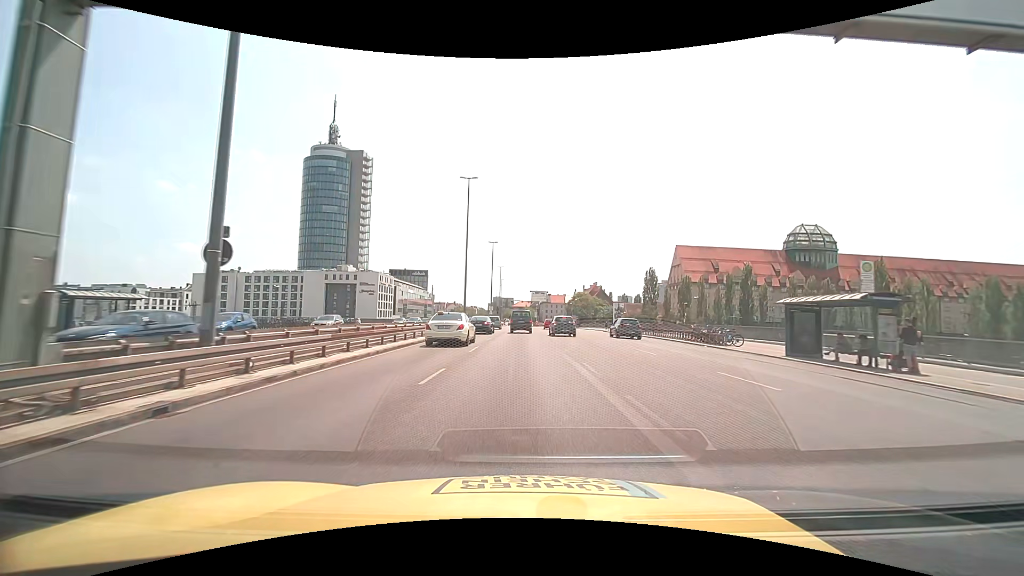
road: trunk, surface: asphalt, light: Day
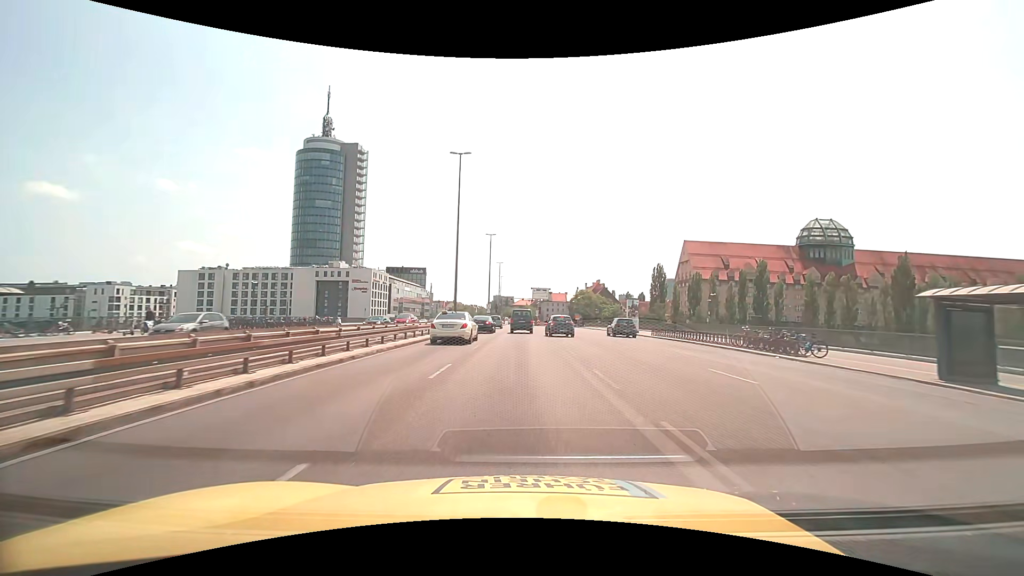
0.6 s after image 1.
(0.0, +8.1) m; 0°
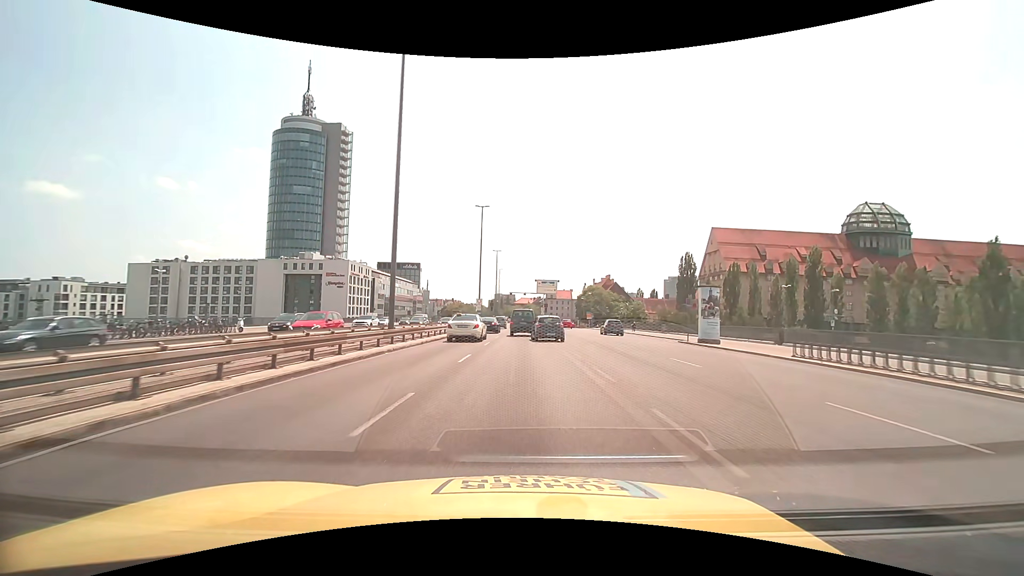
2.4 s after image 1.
(-0.1, +23.0) m; 0°
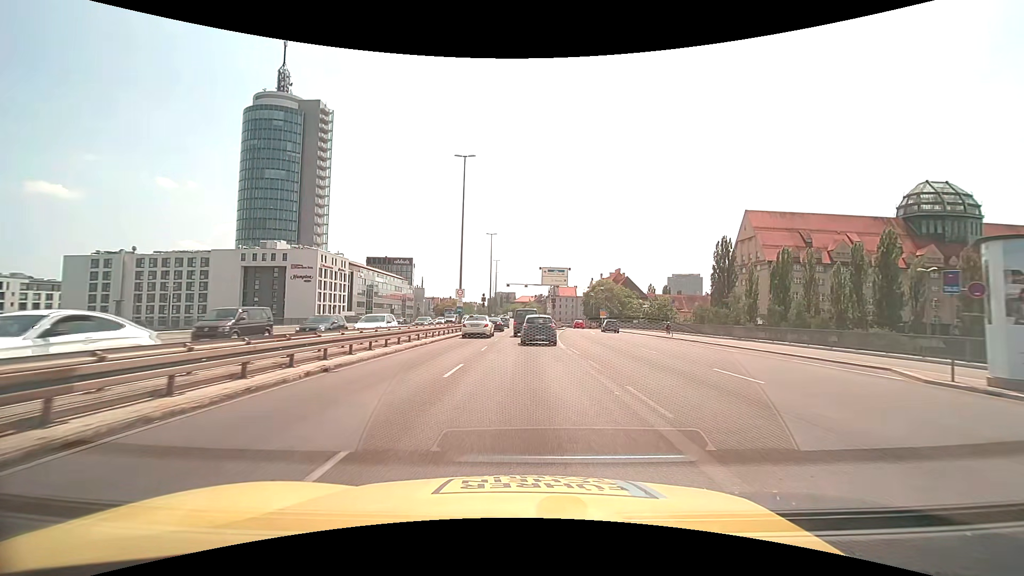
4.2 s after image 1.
(0.0, +21.6) m; 0°
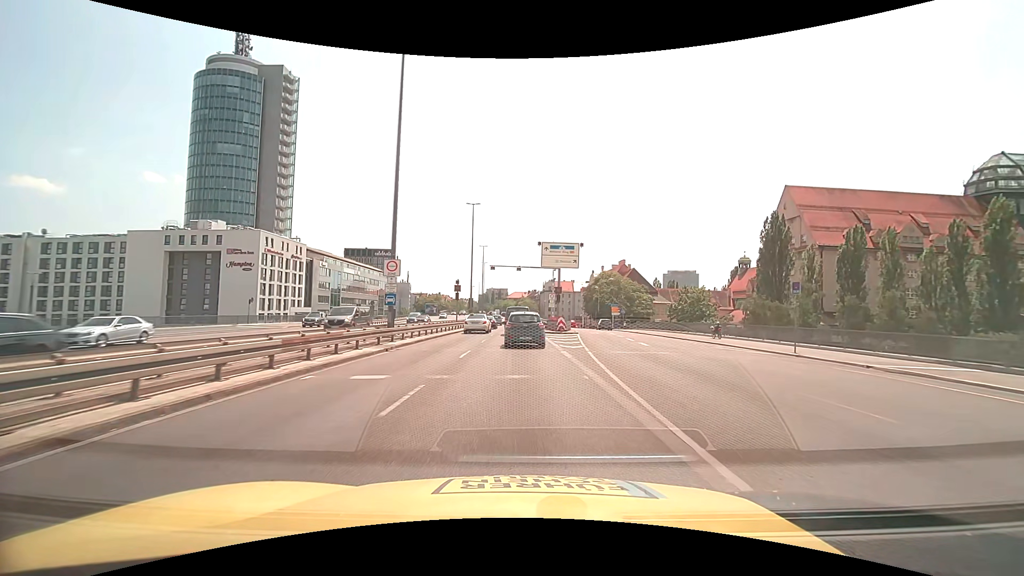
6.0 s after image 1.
(+0.1, +22.6) m; +1°
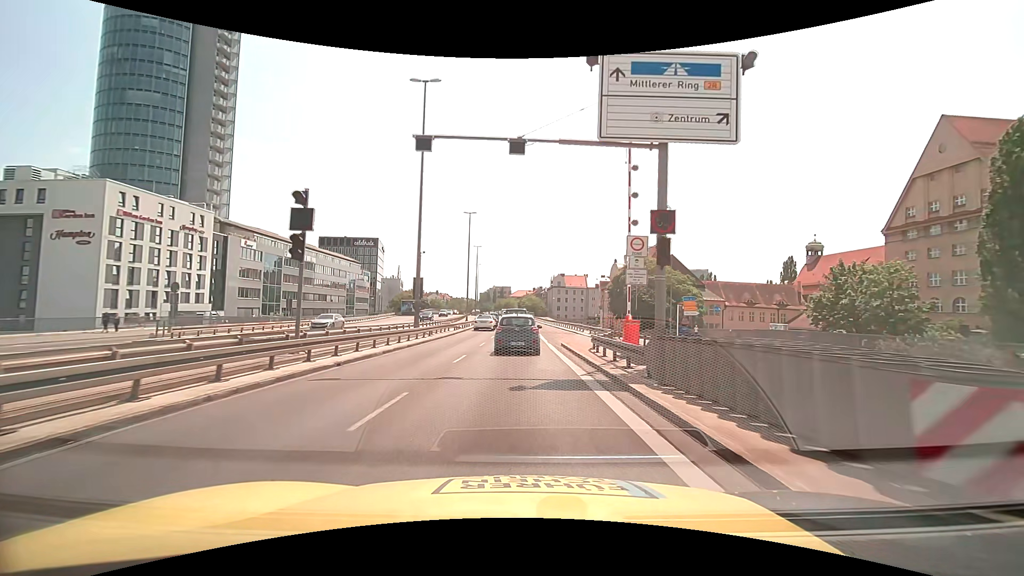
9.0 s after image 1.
(0.0, +36.7) m; -1°
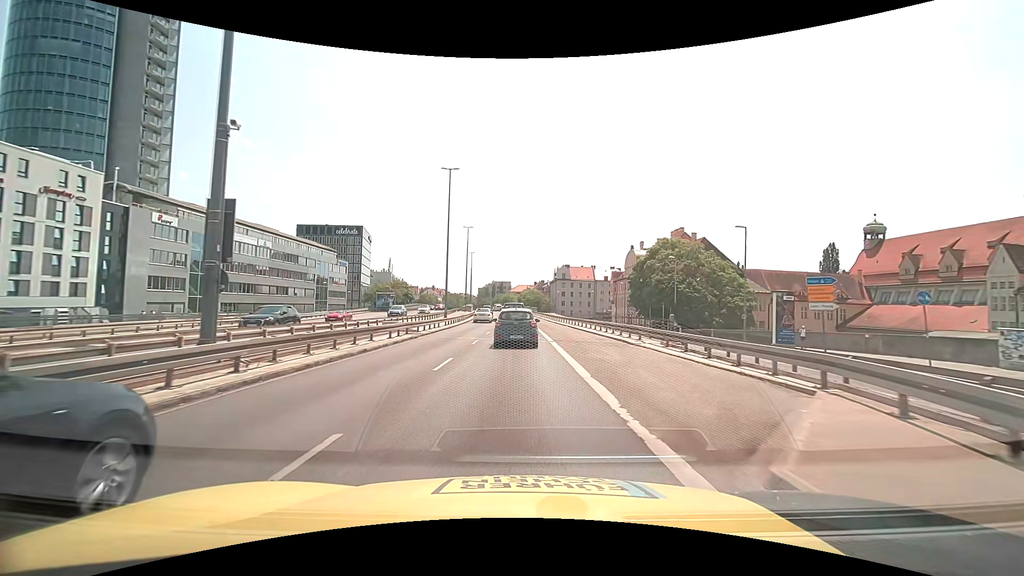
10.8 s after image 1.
(0.0, +21.4) m; 0°
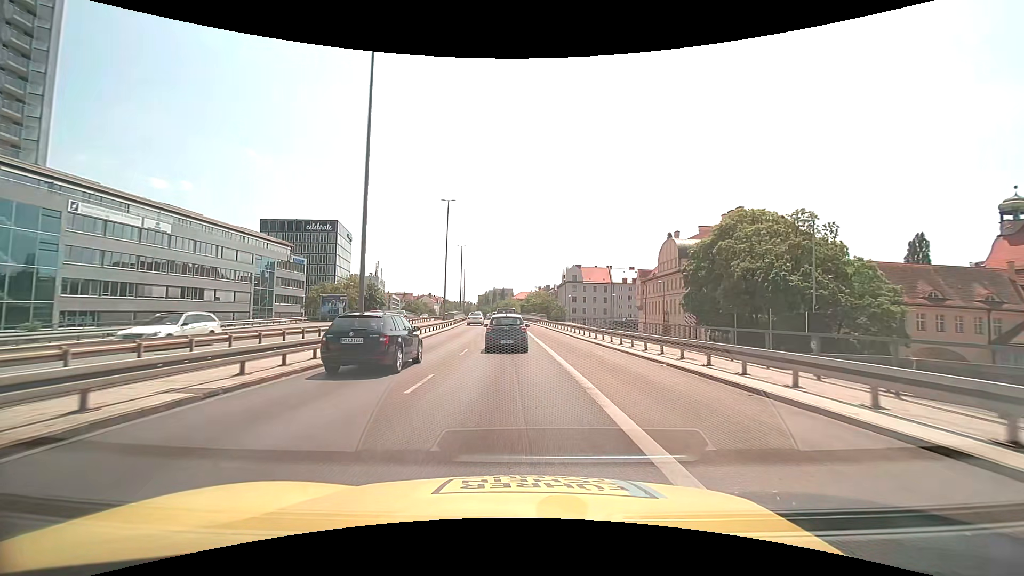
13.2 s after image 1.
(-0.2, +29.8) m; -1°
(0, +10) (0, +20) (0, +30) (-1, +40) (-1, +50) (-2, +60) (-3, +70) (-4, +80) (-4, +90) (-5, +100) m
